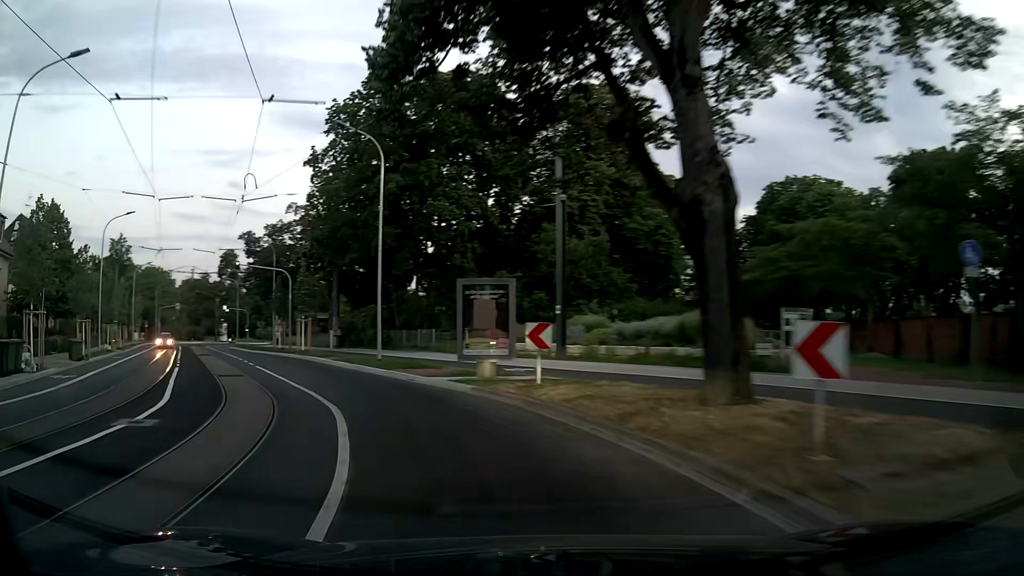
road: secondary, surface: asphalt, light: Sunrise
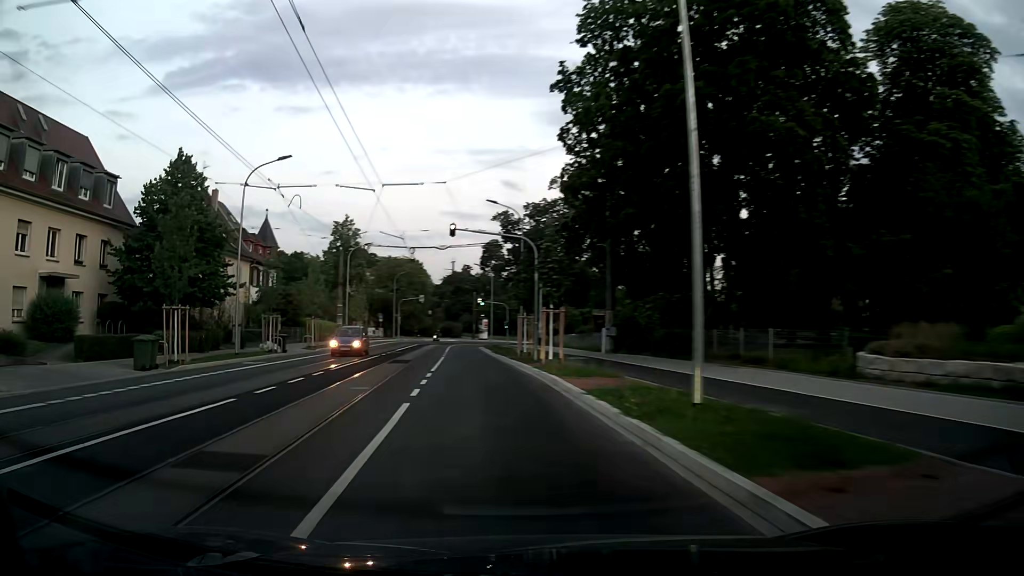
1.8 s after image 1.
(-3.6, +15.4) m; -24°
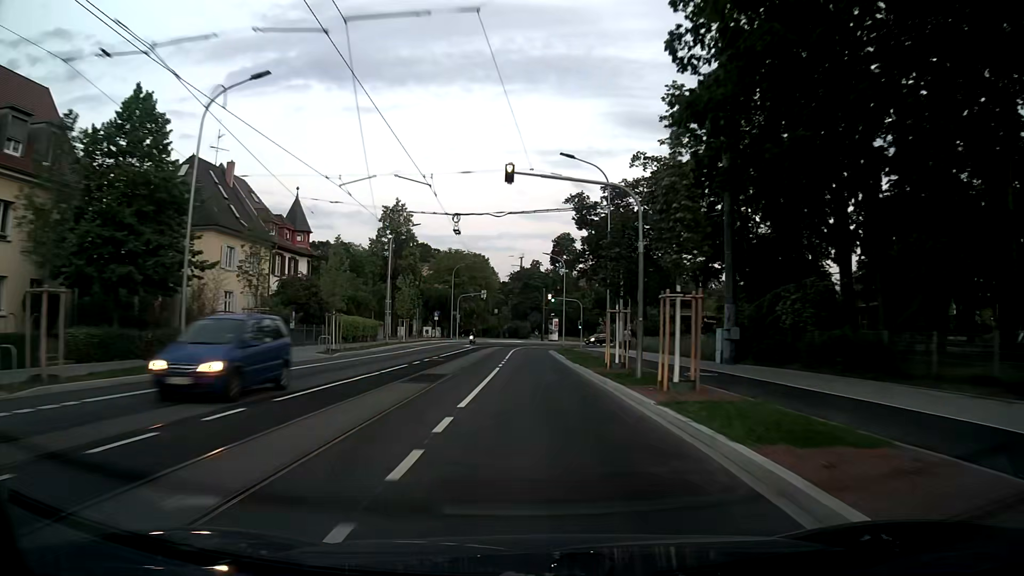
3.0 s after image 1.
(-0.8, +11.3) m; -5°
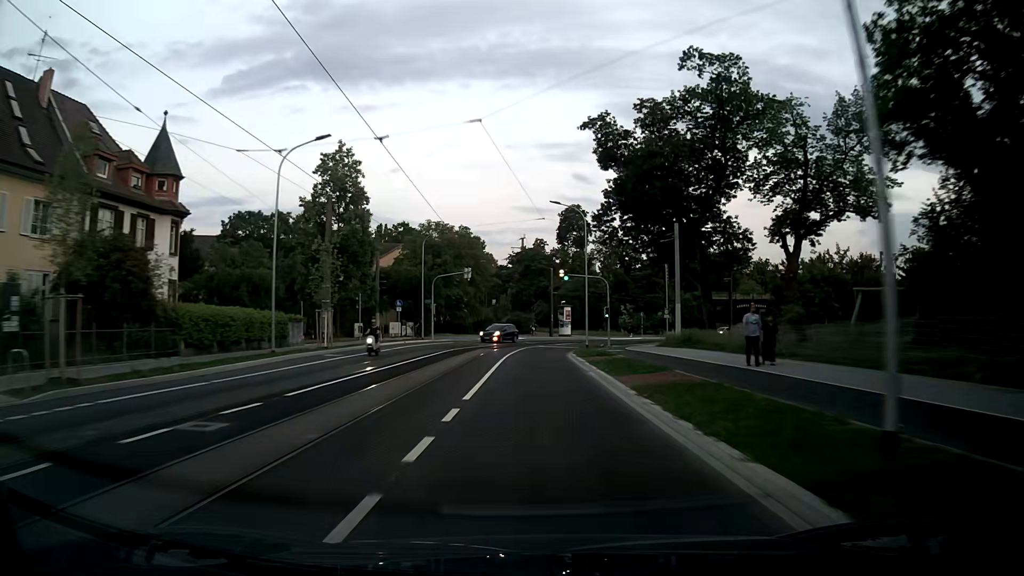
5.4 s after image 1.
(-0.2, +24.2) m; -1°
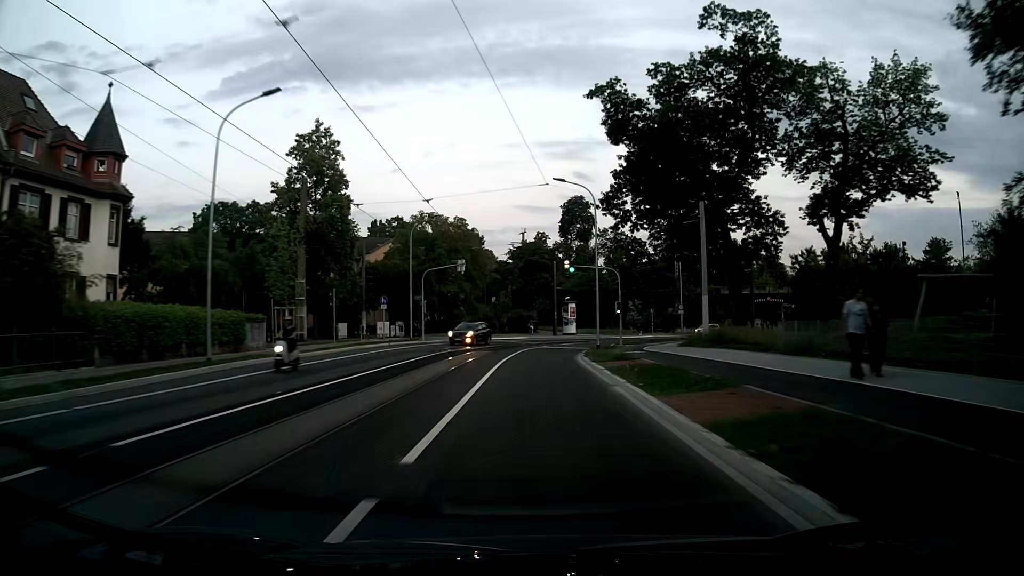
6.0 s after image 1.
(0.0, +6.2) m; +1°
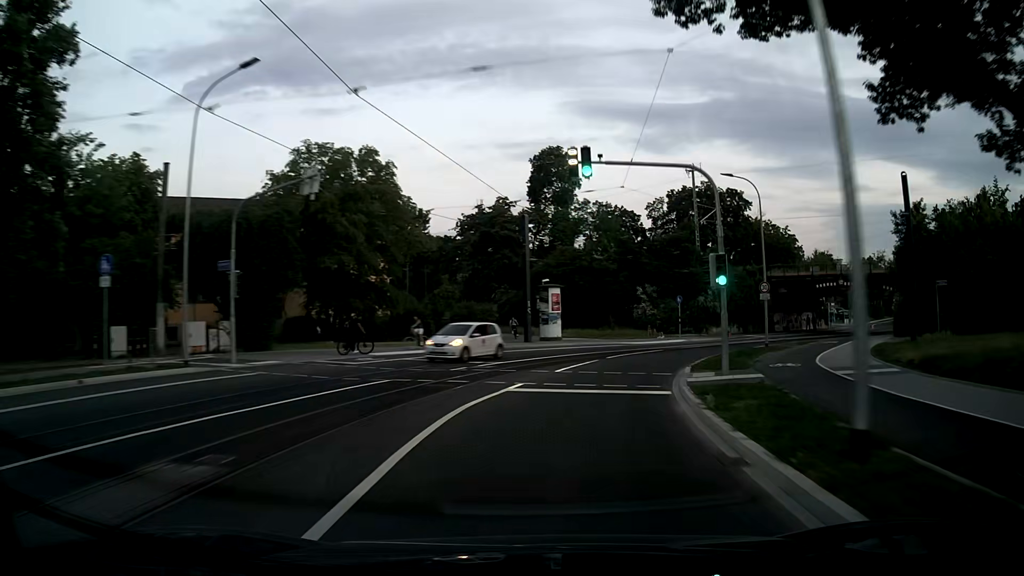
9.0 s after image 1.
(-0.2, +31.0) m; +3°
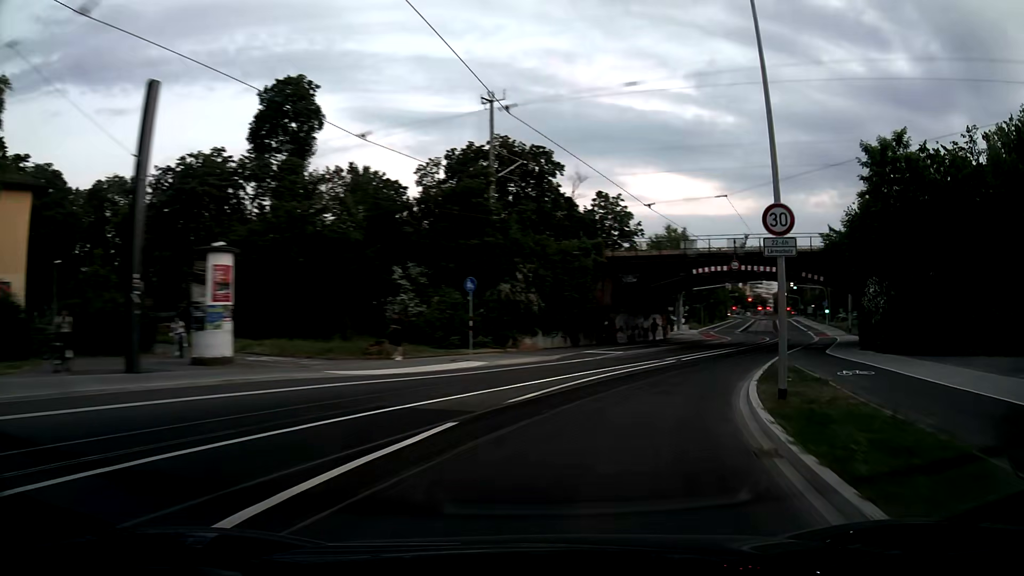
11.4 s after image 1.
(+3.7, +24.5) m; +20°
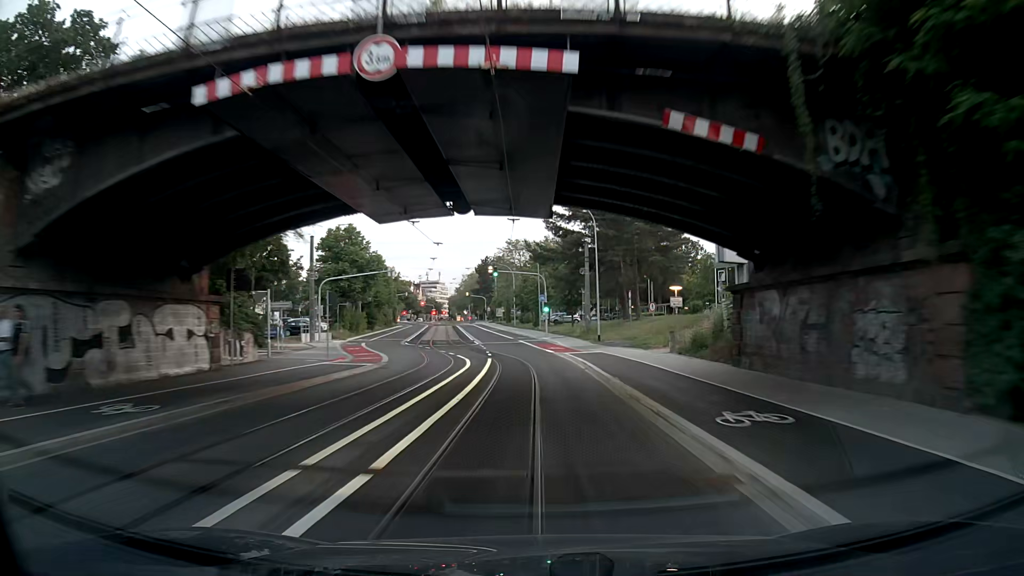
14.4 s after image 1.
(+8.8, +29.7) m; +28°
(0, +10) (0, +20) (-1, +30) (-2, +40) (-3, +50) (-4, +60) (-5, +70) (-6, +80) (-8, +90) (-9, +100) m
